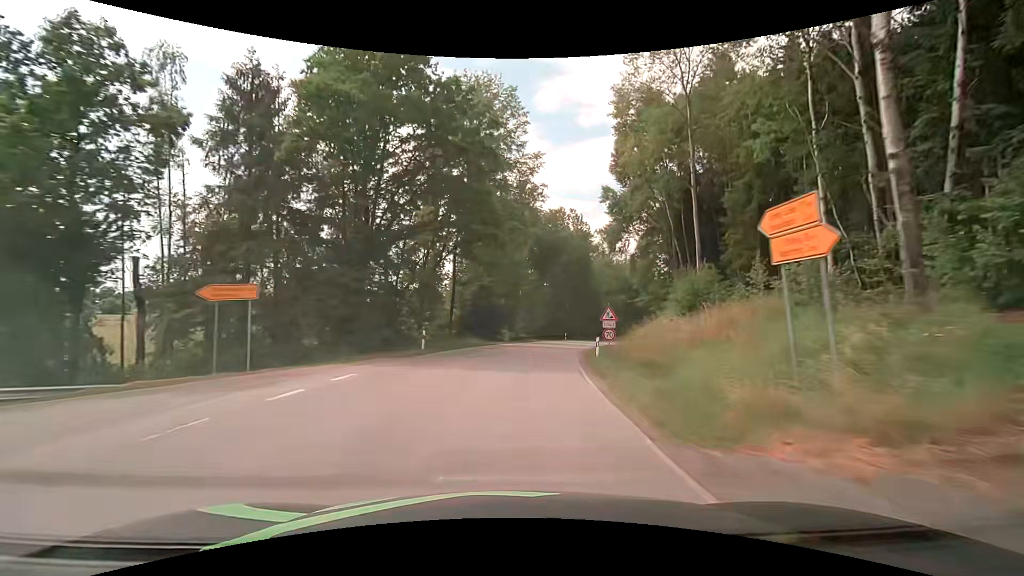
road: secondary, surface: asphalt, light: Day
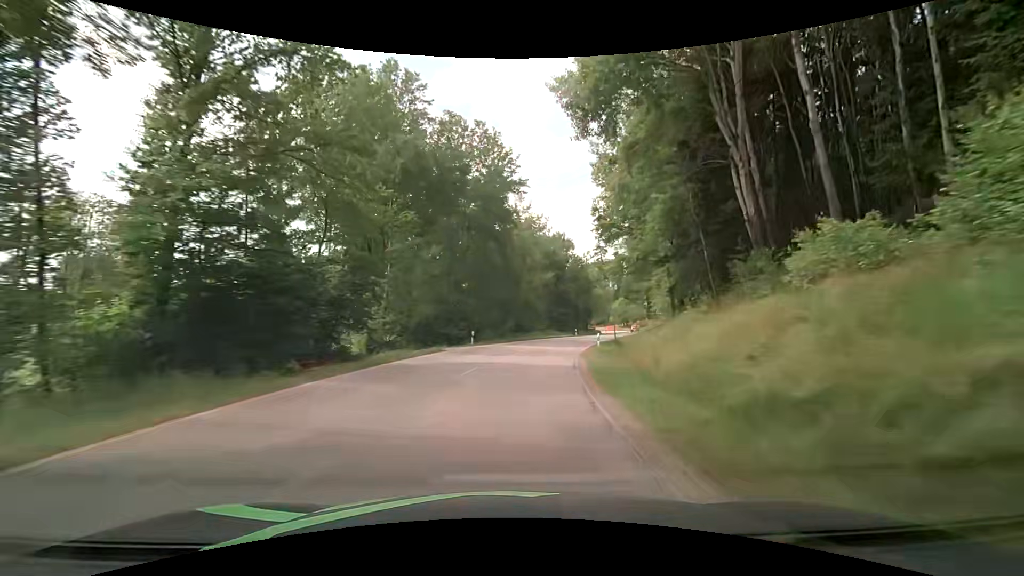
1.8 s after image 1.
(+2.8, +31.9) m; +11°
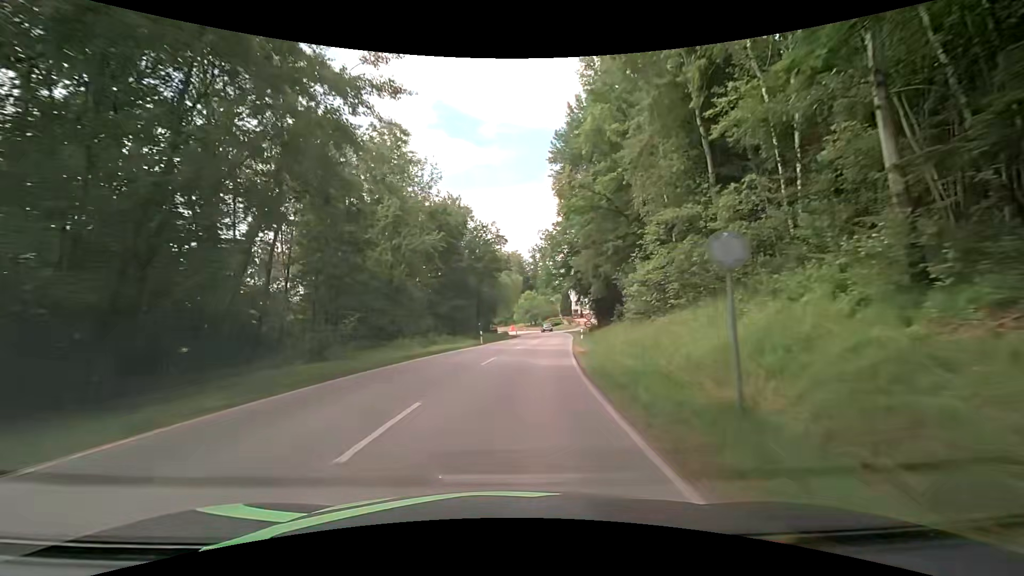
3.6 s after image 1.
(+3.1, +30.9) m; +12°
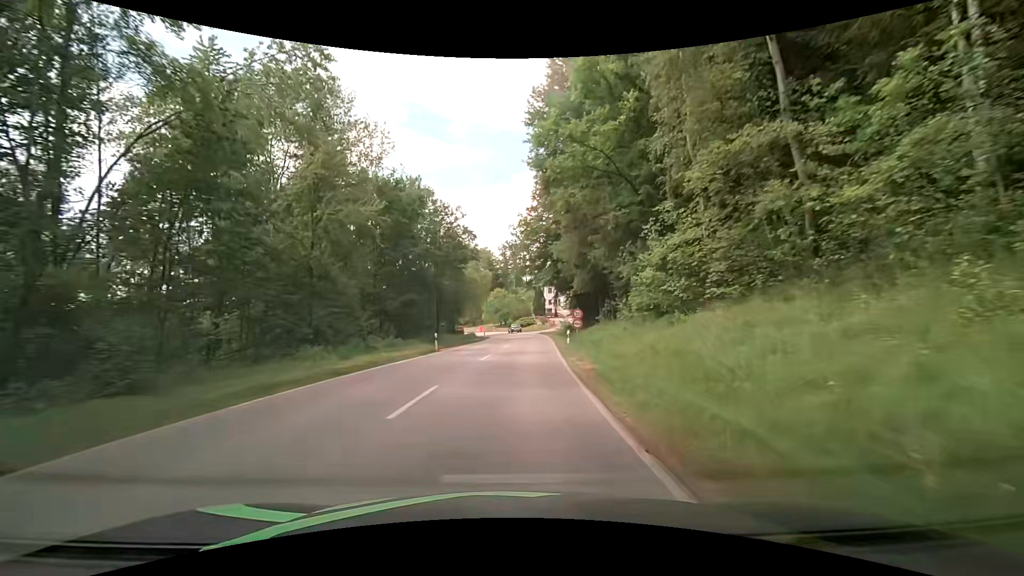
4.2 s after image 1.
(+0.3, +9.7) m; +4°
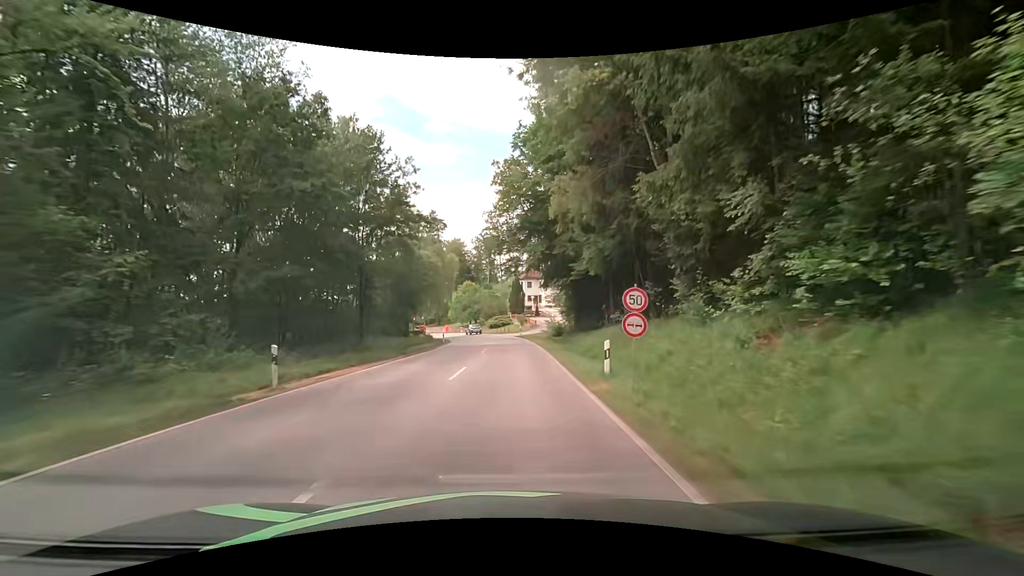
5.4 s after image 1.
(+0.6, +18.4) m; +3°
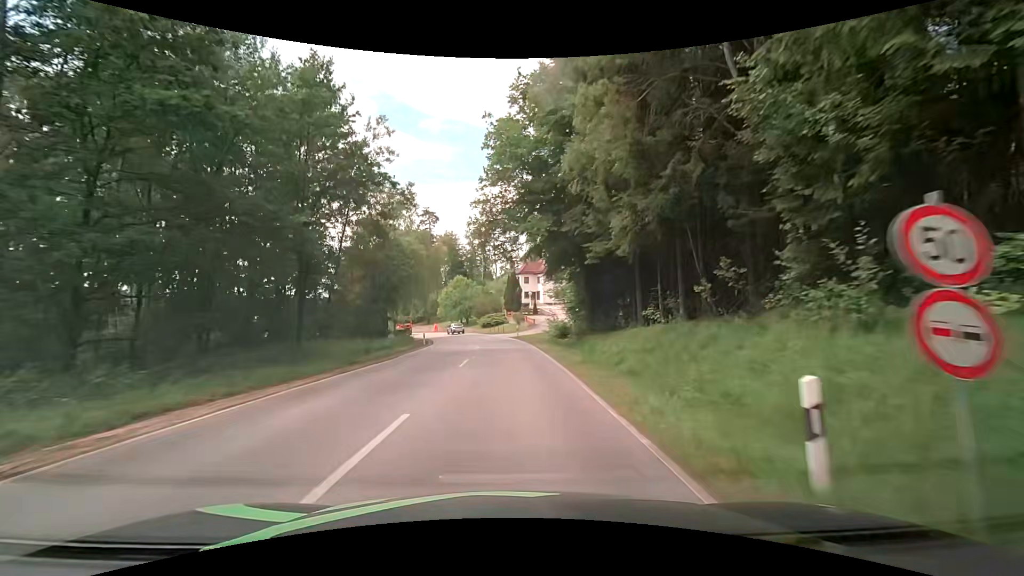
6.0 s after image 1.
(+0.1, +8.6) m; +1°
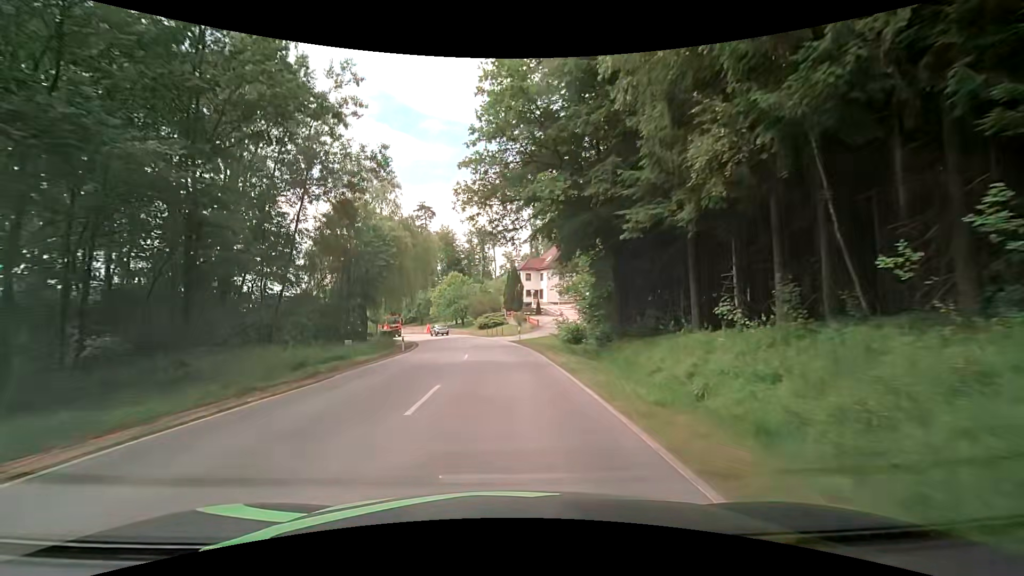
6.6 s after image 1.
(0.0, +8.2) m; 0°
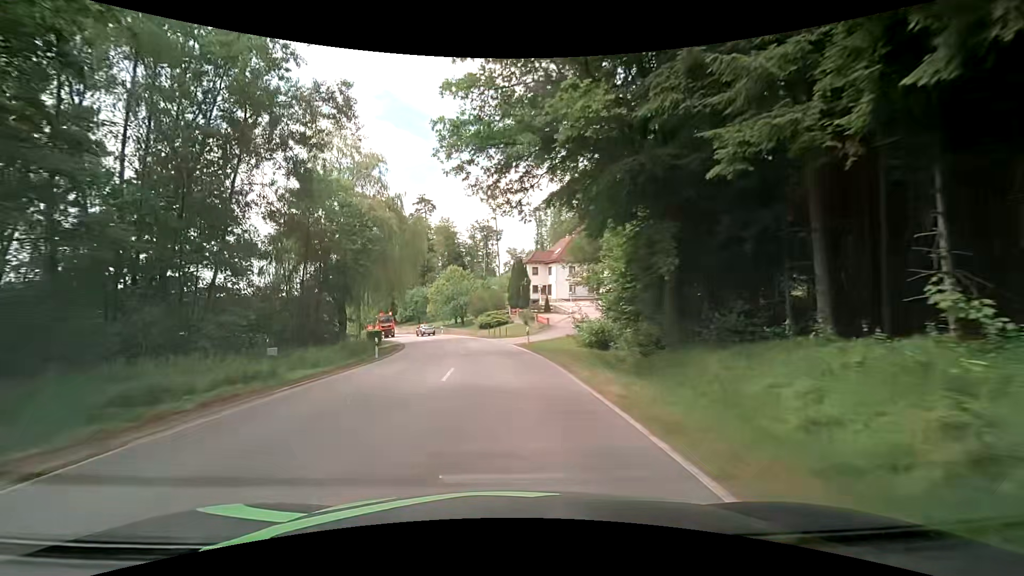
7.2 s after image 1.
(0.0, +7.7) m; -1°
(0, +10) (0, +20) (-1, +30) (-2, +40) (-4, +50) (-6, +59) (-9, +69) (-13, +78) (-17, +87) (-22, +96) m
